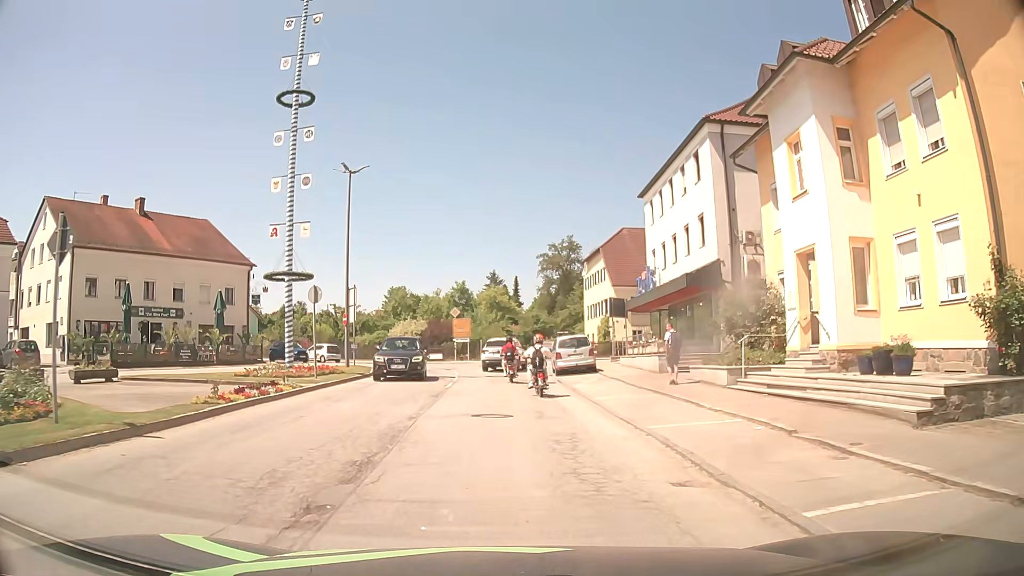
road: secondary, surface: asphalt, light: Day
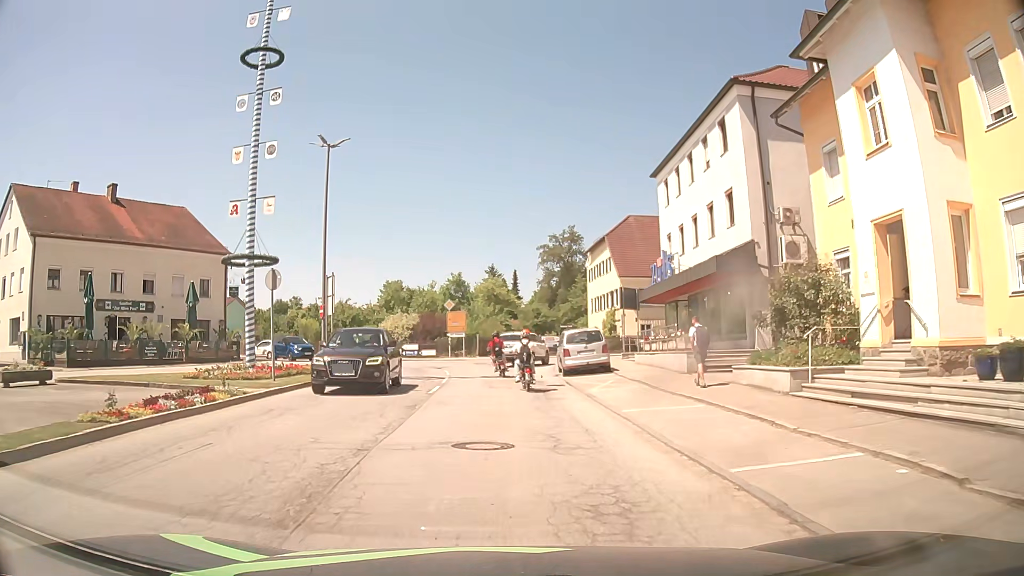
(0.0, +4.2) m; 0°
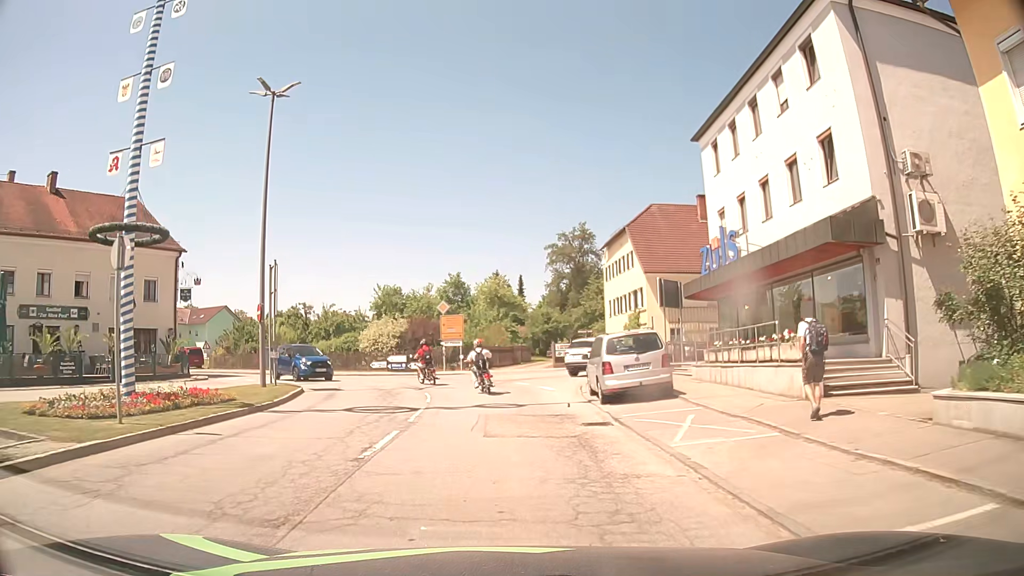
(+0.1, +8.5) m; 0°
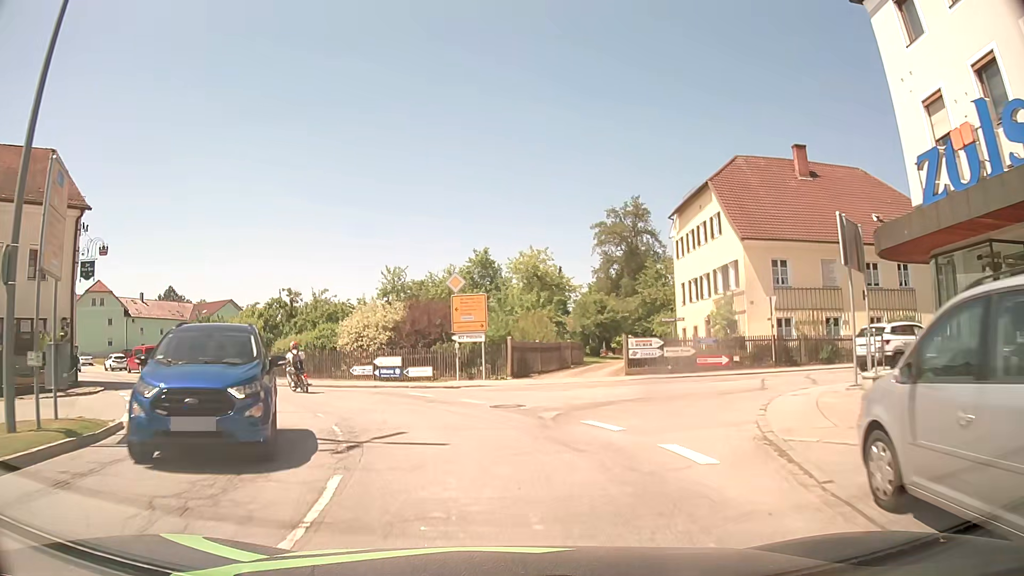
(-0.2, +13.8) m; -2°
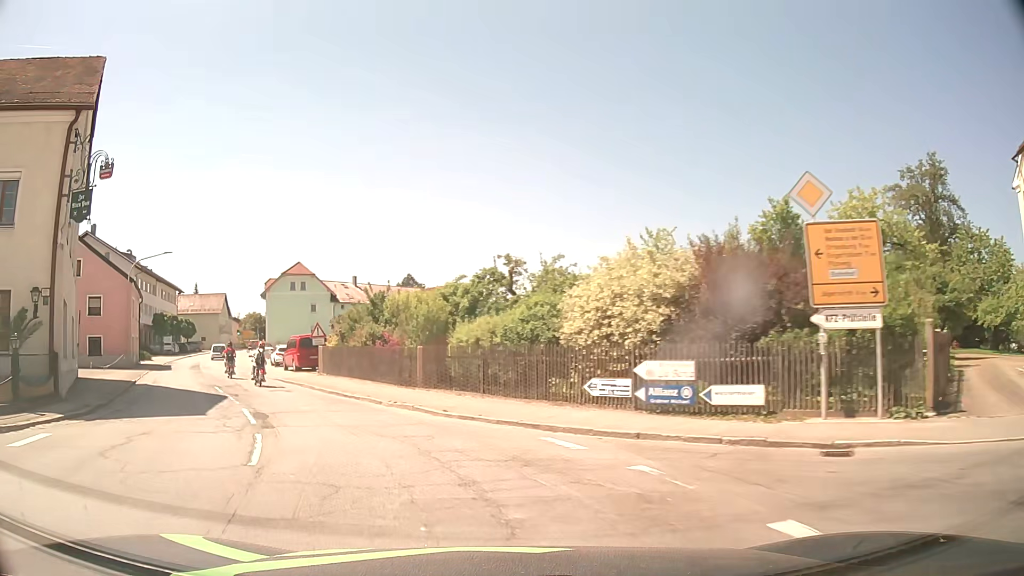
(-2.3, +14.7) m; -21°
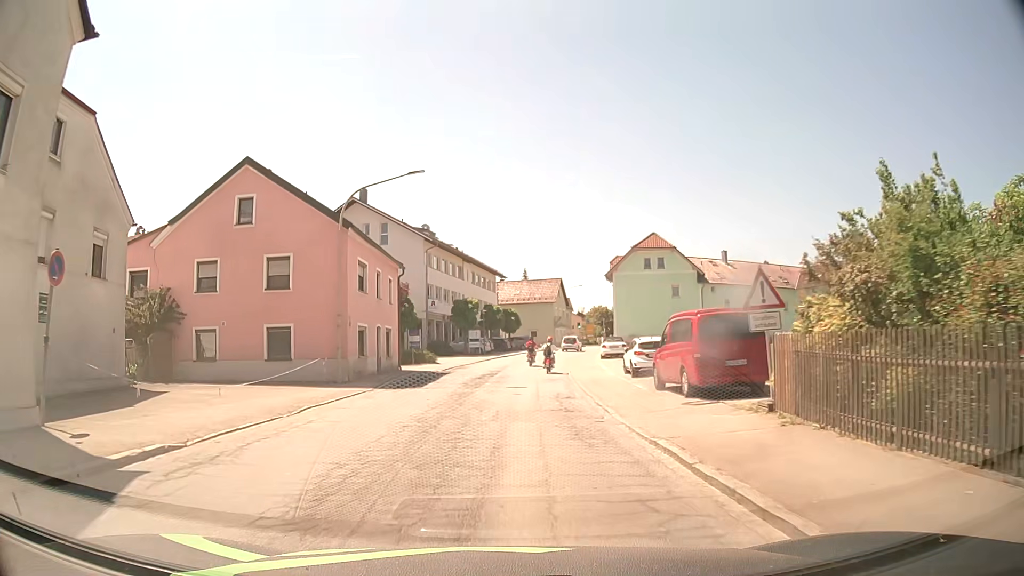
(-6.8, +19.9) m; -31°
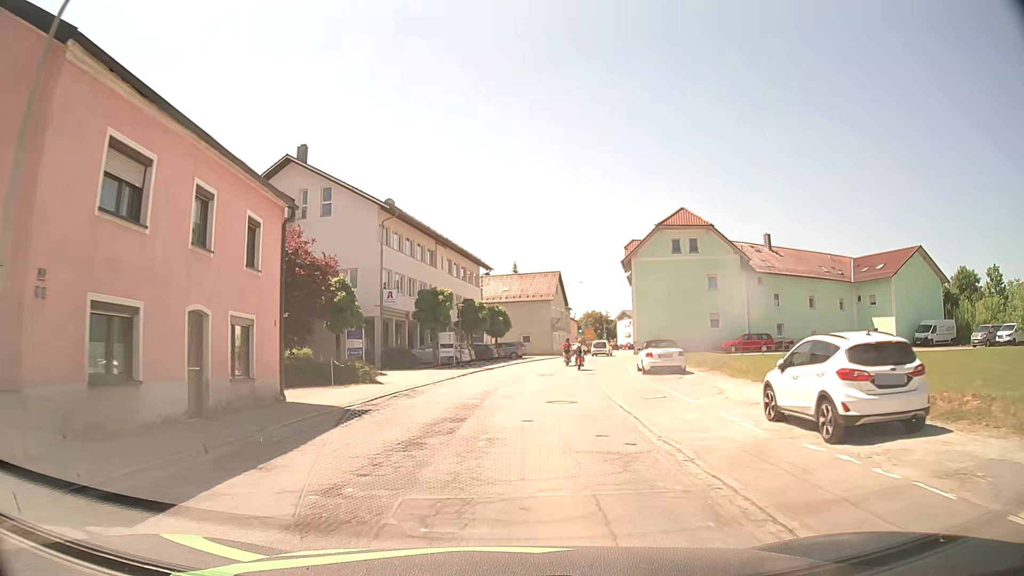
(+0.2, +17.0) m; +1°
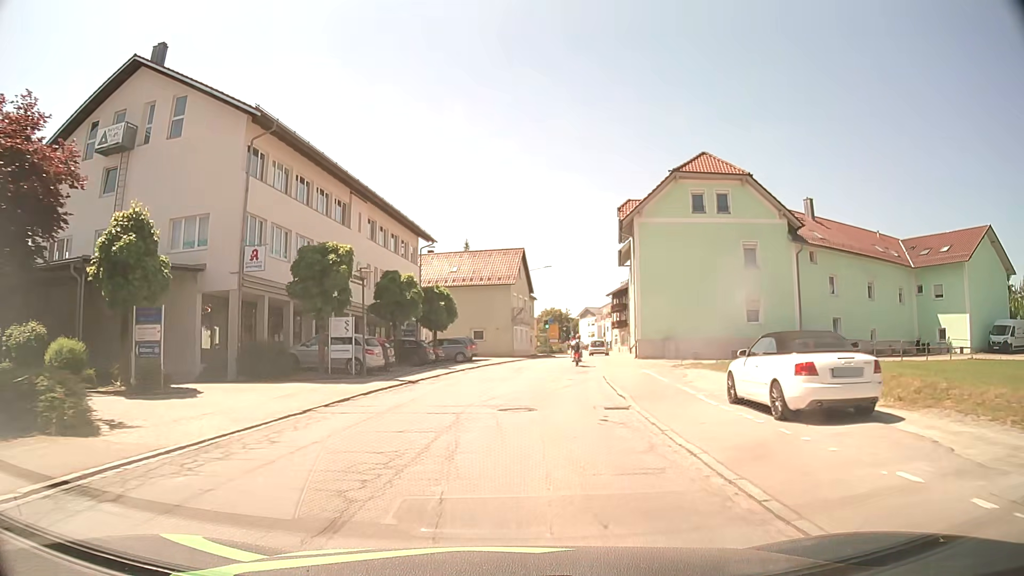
(+0.6, +17.5) m; +4°
